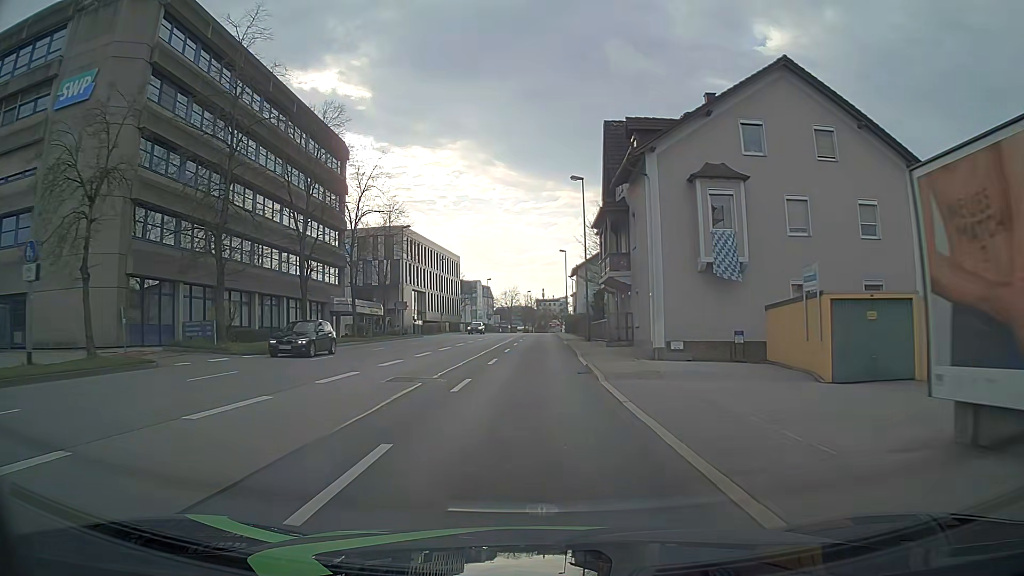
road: primary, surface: asphalt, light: Day
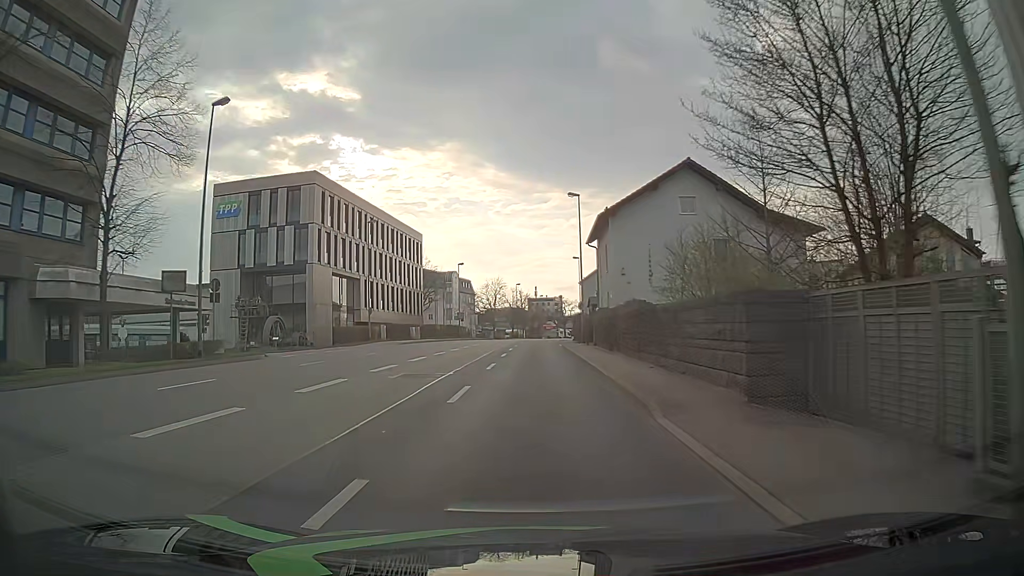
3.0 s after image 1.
(+0.4, +37.6) m; +1°
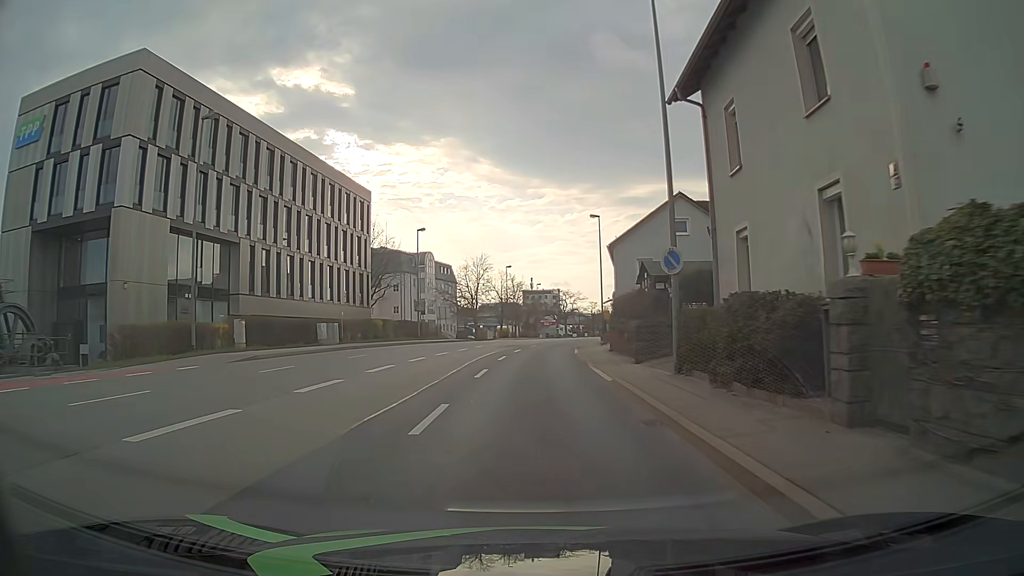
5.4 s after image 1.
(+0.1, +30.4) m; +1°
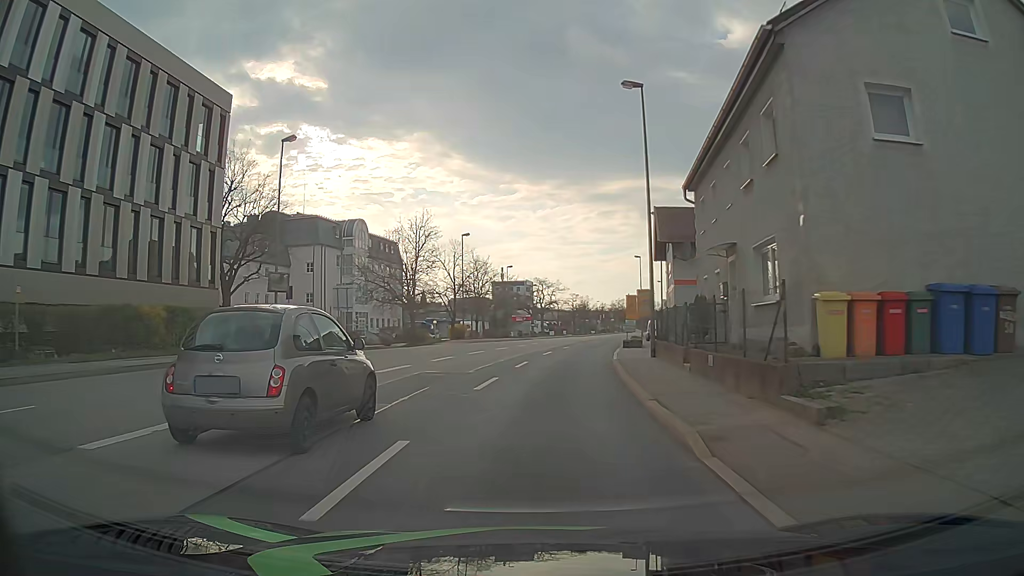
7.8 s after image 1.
(+0.5, +30.6) m; +2°
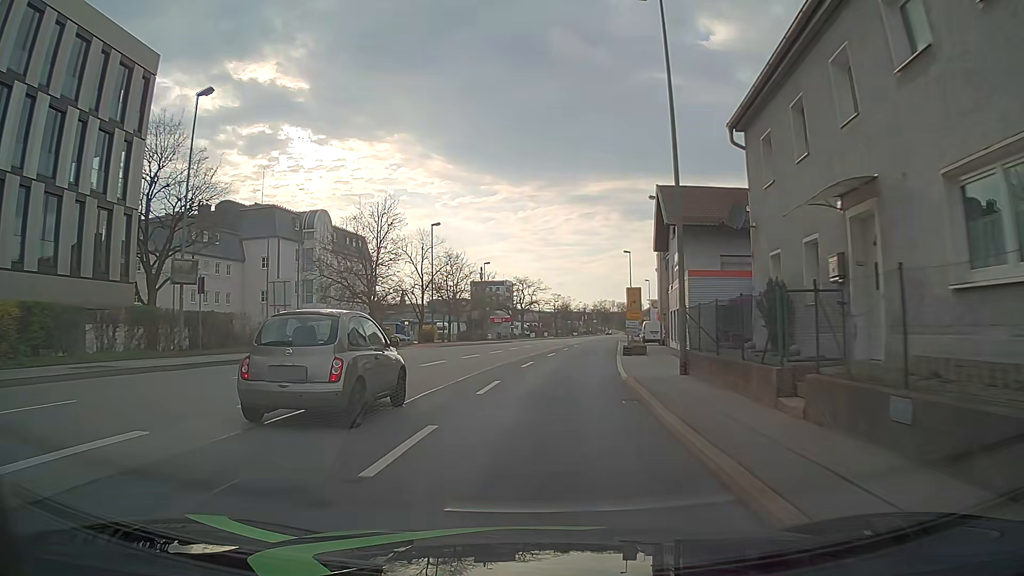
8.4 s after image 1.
(+0.1, +7.7) m; +2°
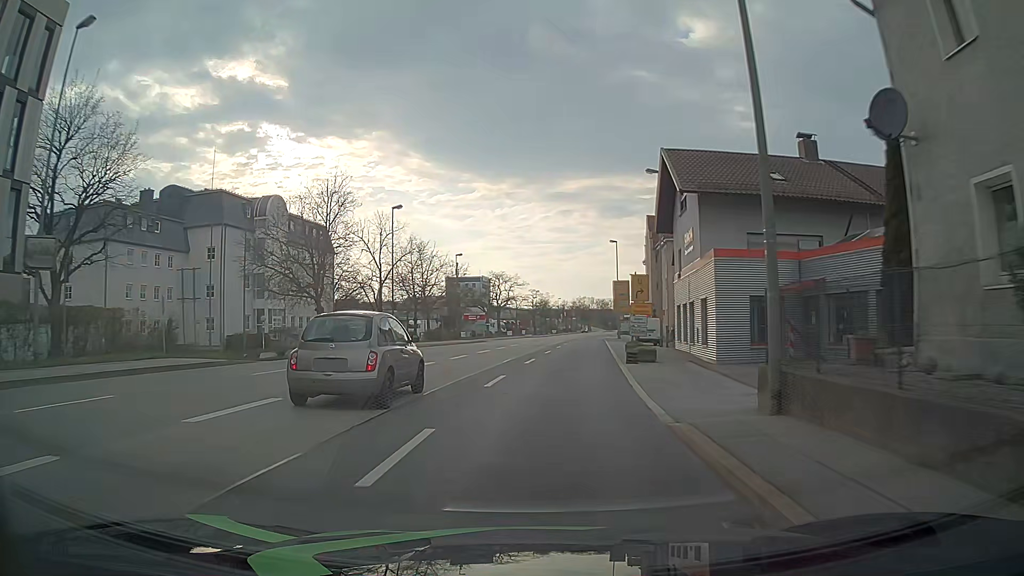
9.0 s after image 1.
(+0.1, +7.7) m; +1°
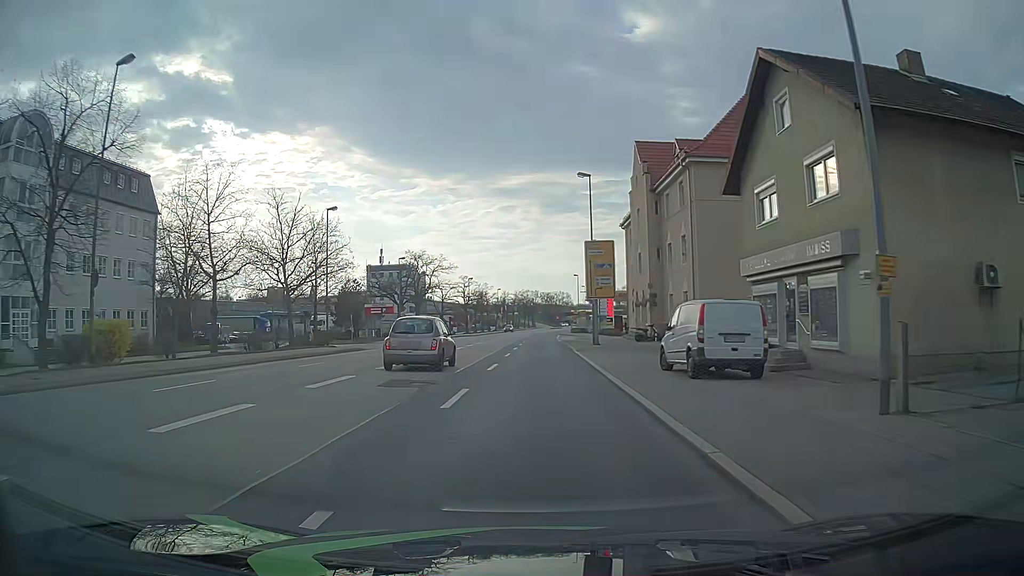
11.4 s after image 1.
(+1.9, +30.6) m; +4°
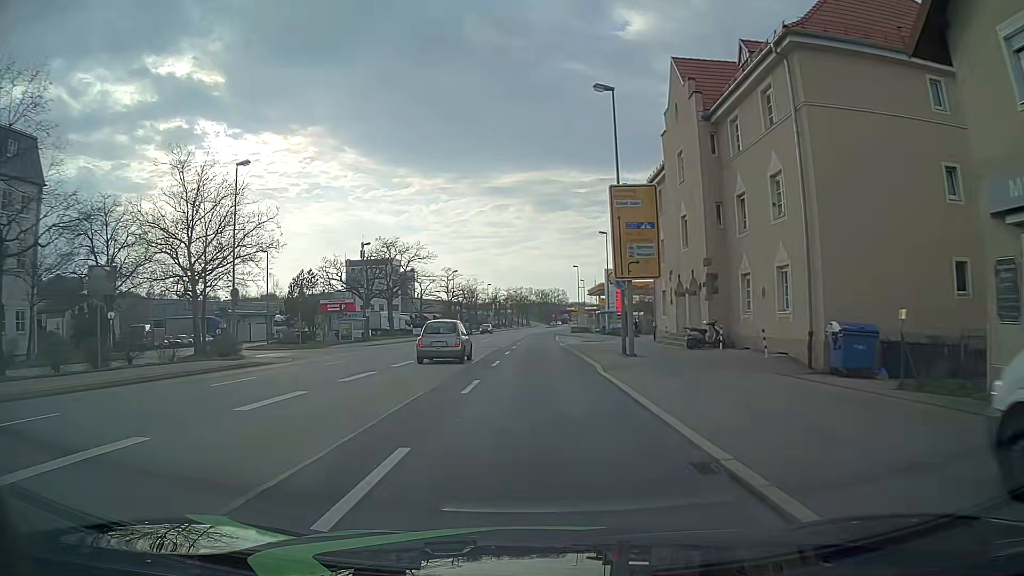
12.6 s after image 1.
(+0.1, +15.4) m; +1°
(0, +10) (0, +20) (0, +30) (0, +40) (0, +50) (+1, +60) (+1, +70) (+1, +80) (+2, +90) (+2, +100) m
